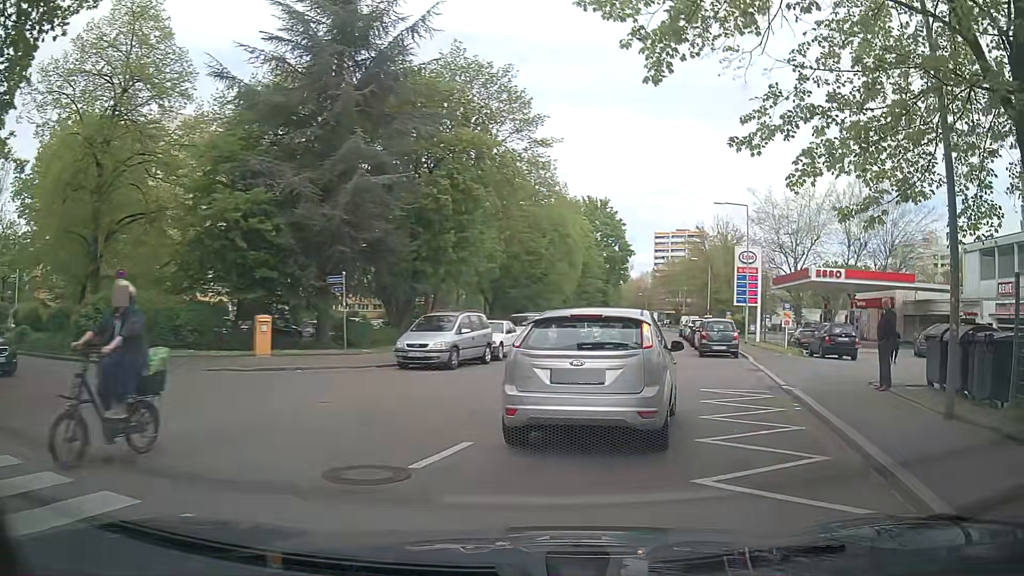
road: residential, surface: asphalt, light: Day
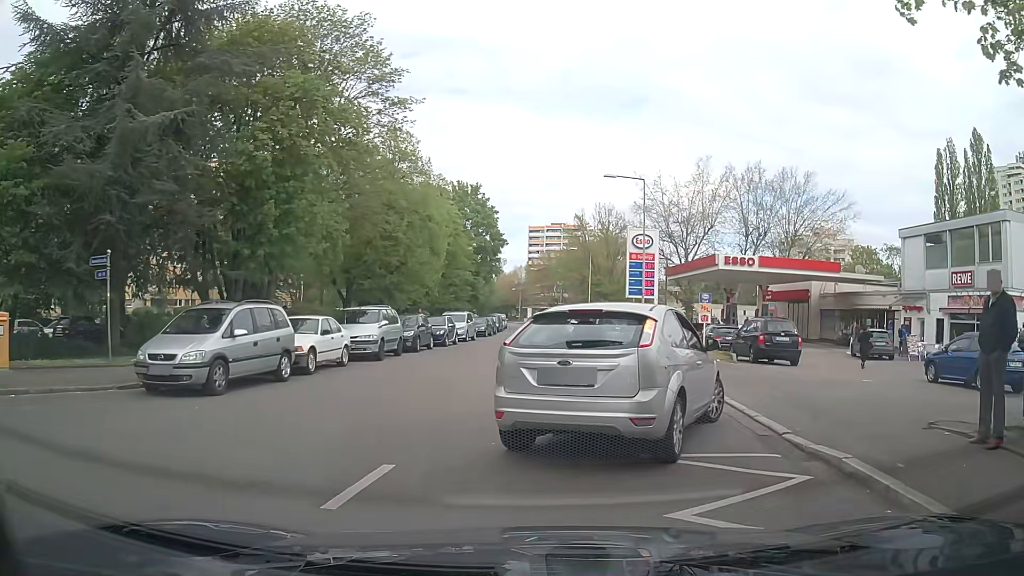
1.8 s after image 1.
(+0.5, +7.1) m; +9°
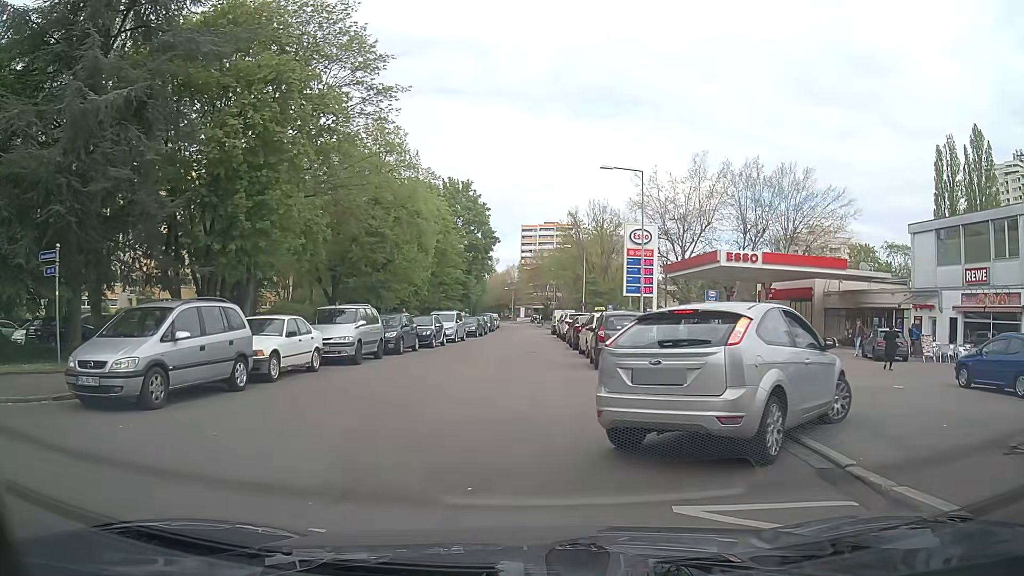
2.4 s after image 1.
(0.0, +1.9) m; 0°
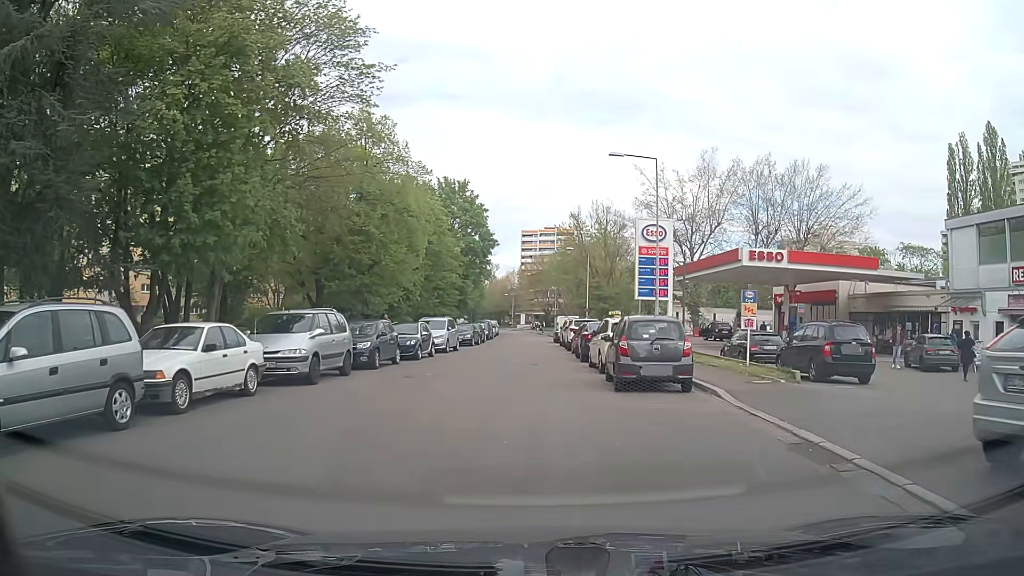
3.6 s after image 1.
(0.0, +4.2) m; 0°
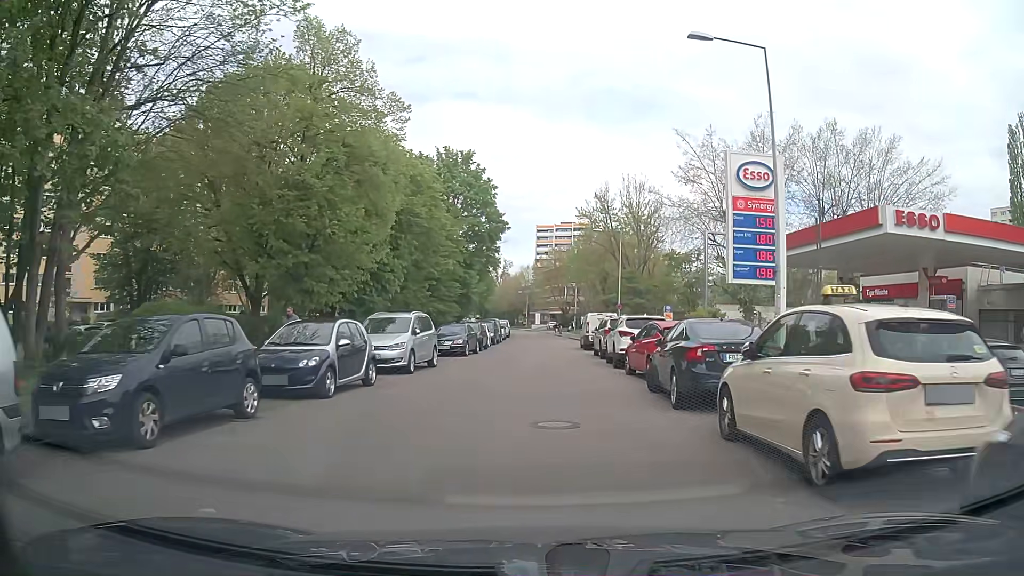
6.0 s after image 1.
(-0.2, +13.9) m; -1°
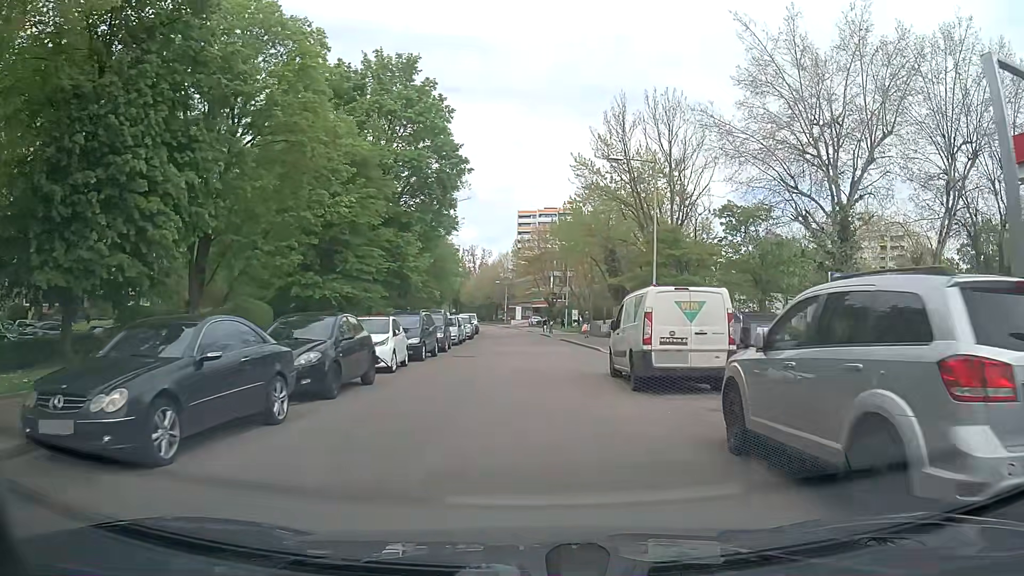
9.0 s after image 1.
(+0.5, +23.2) m; +1°
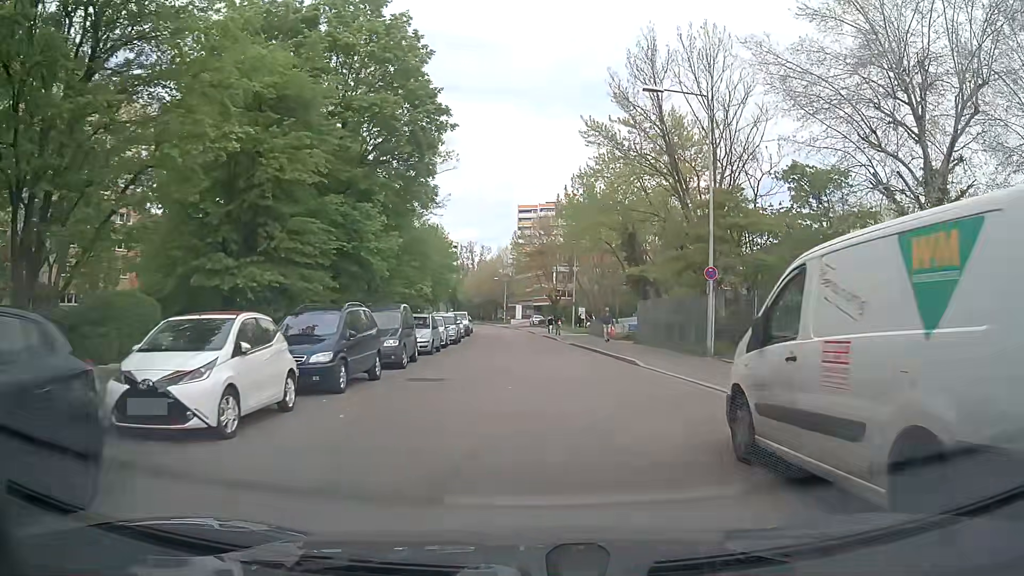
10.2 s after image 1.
(0.0, +9.9) m; 0°
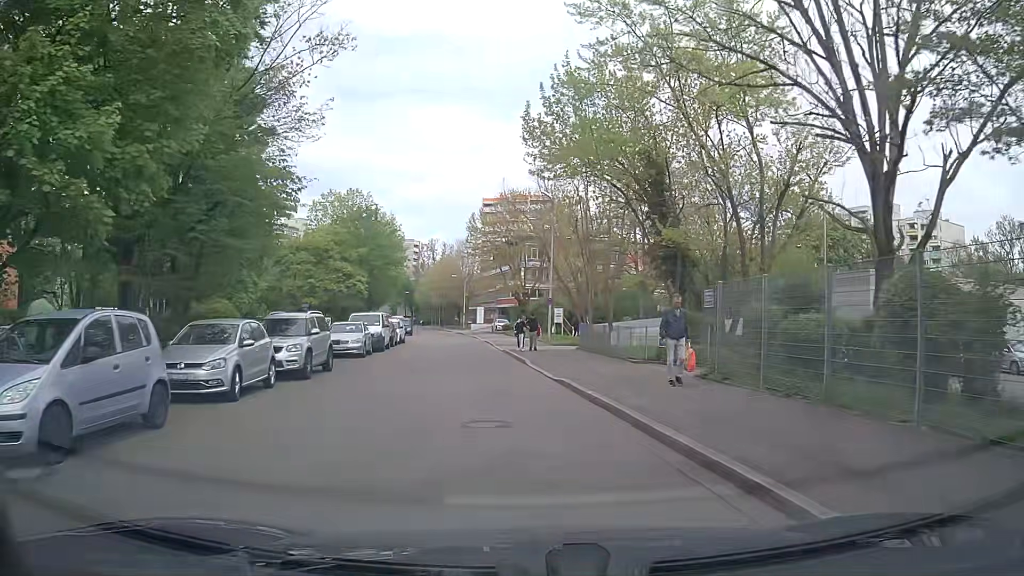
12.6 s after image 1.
(+0.6, +19.5) m; +2°
(0, +10) (-1, +20) (-2, +30) (-3, +40) (-5, +50) (-6, +60) (-8, +70) (-9, +79) (-11, +89) (-13, +99) m
